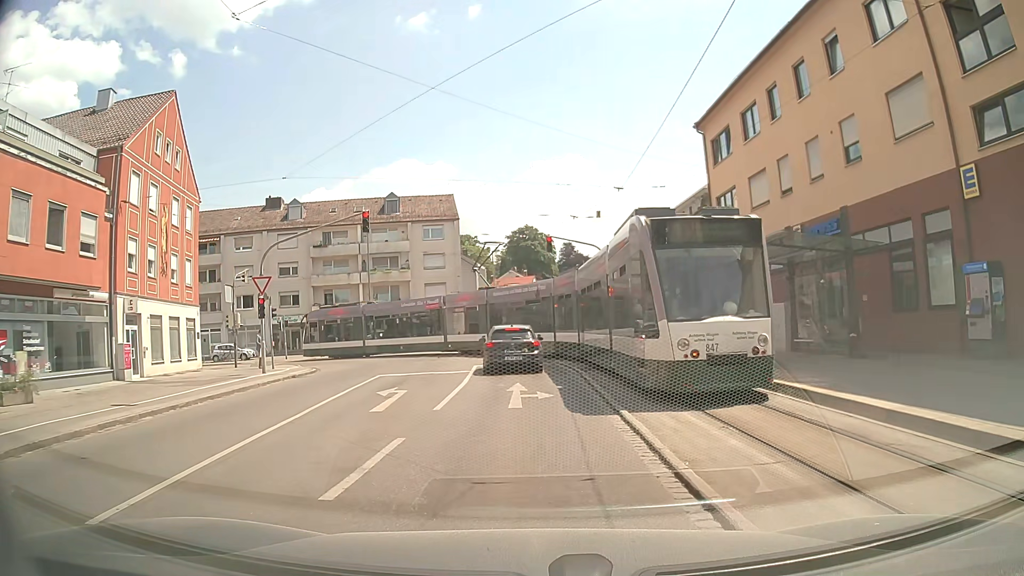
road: tertiary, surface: asphalt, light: Day
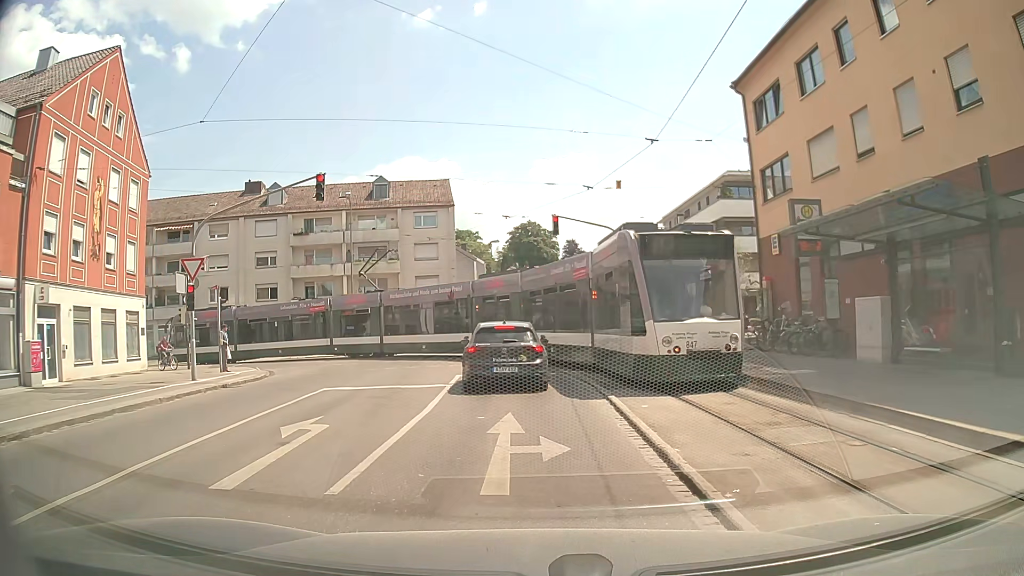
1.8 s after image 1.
(-0.1, +5.9) m; +1°
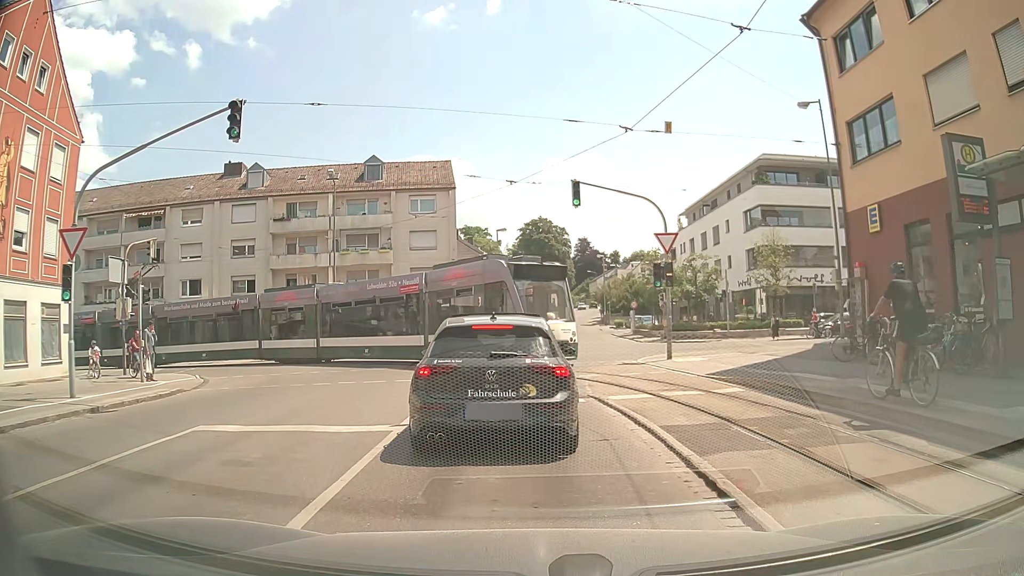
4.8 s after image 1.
(-0.2, +6.6) m; -3°
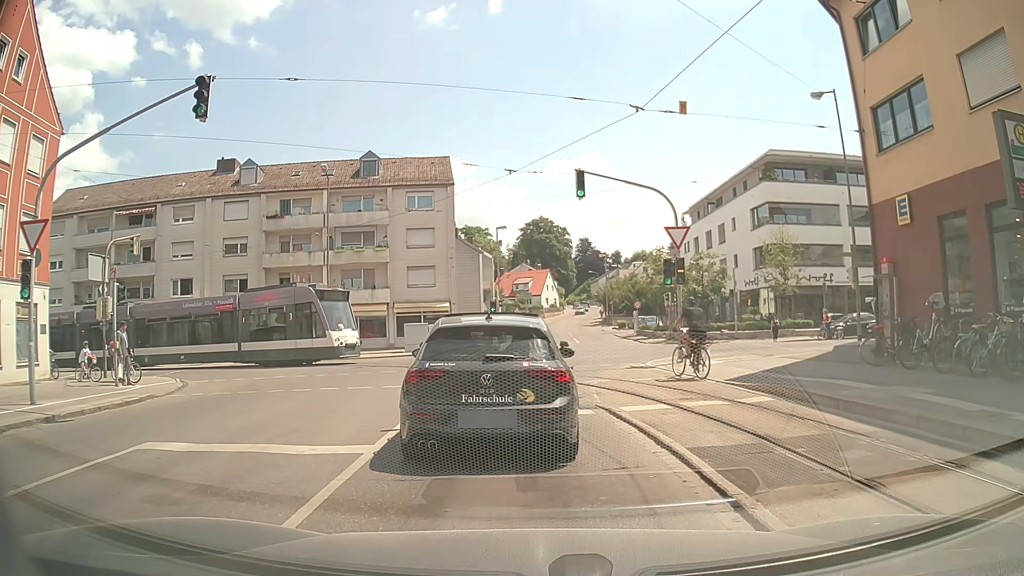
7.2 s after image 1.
(0.0, +1.5) m; 0°
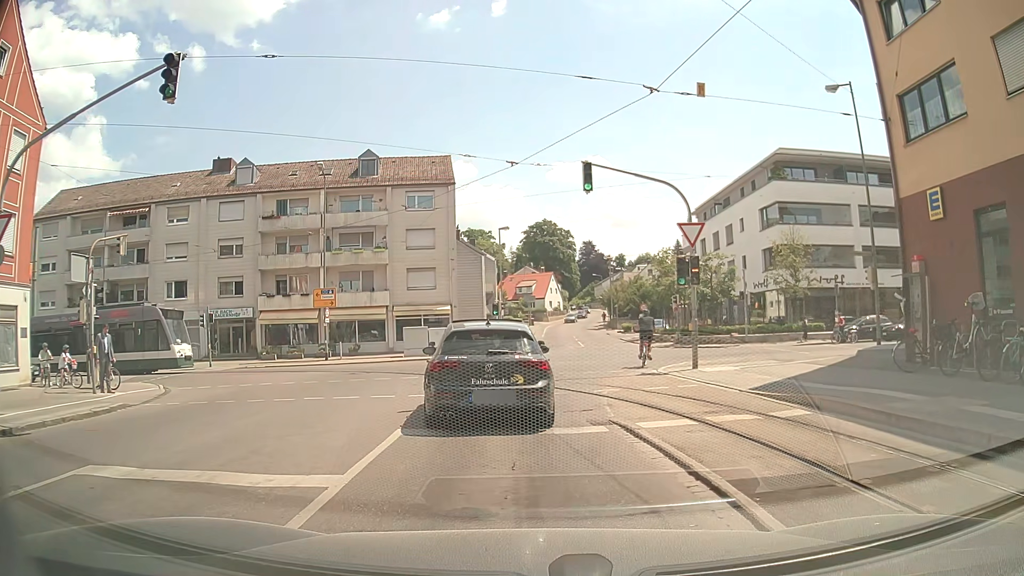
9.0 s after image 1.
(0.0, +1.5) m; +1°
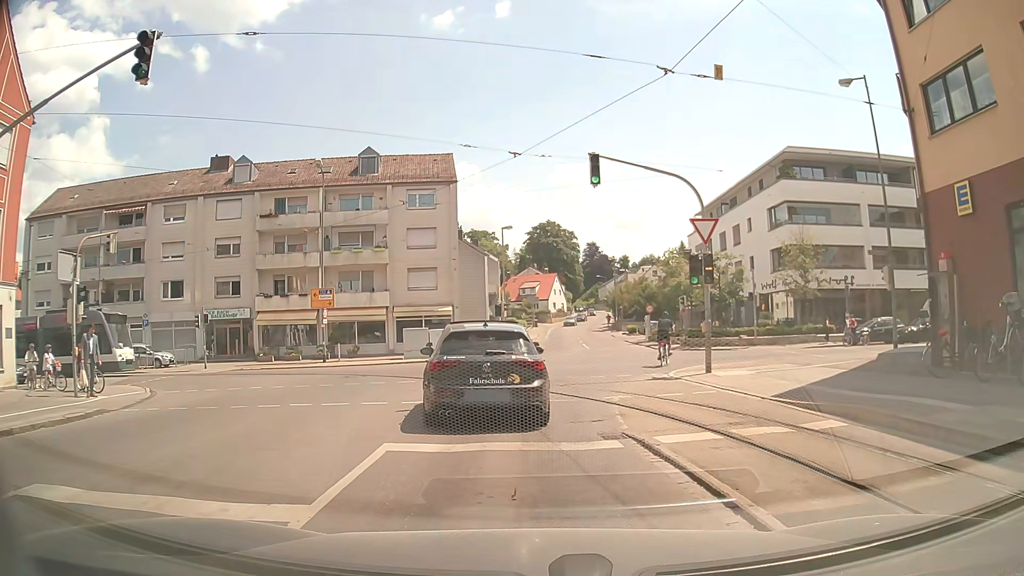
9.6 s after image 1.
(0.0, +1.2) m; -2°
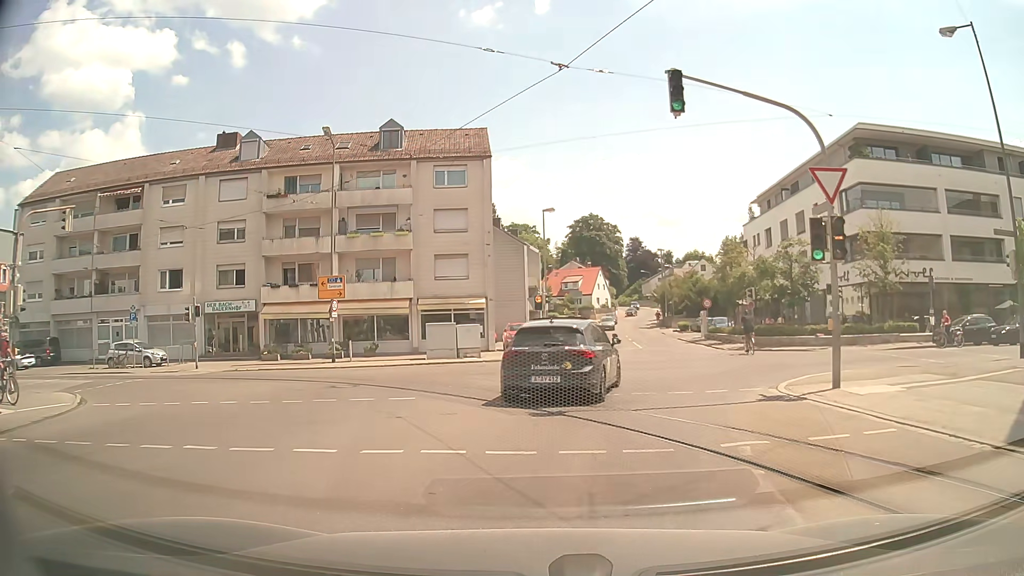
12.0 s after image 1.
(0.0, +5.8) m; -2°
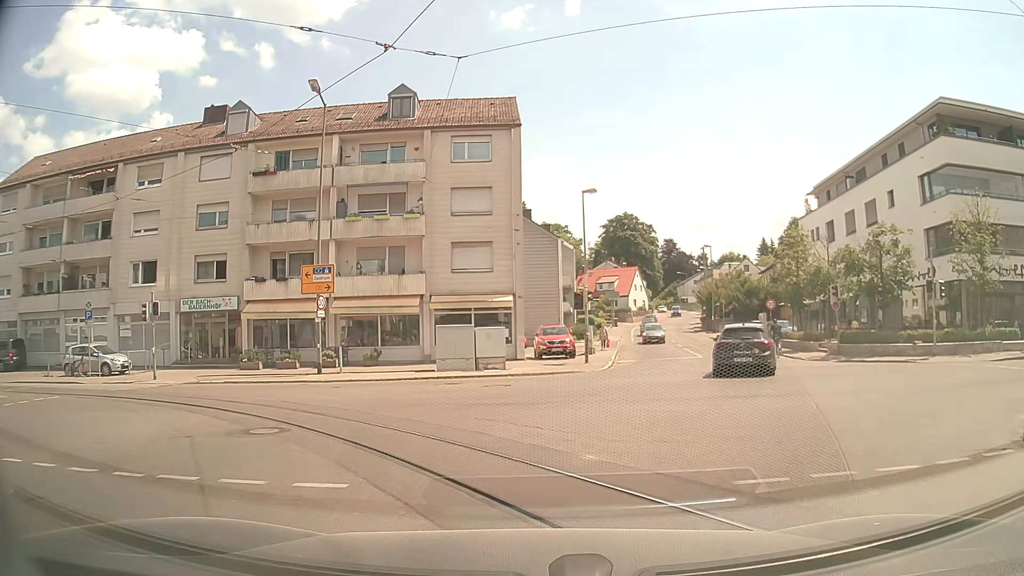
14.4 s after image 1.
(-0.2, +7.0) m; -3°
